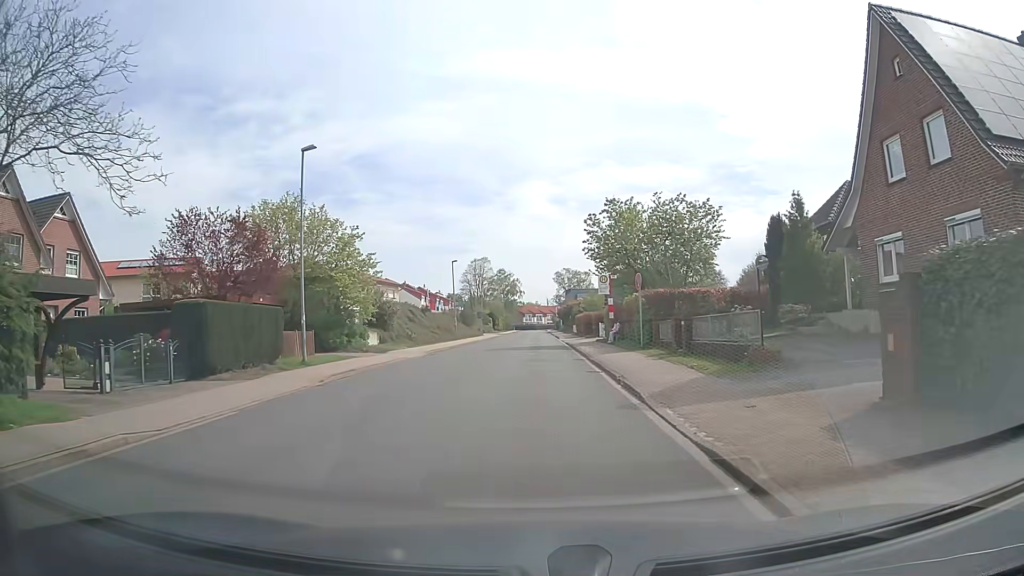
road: unclassified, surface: asphalt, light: Day
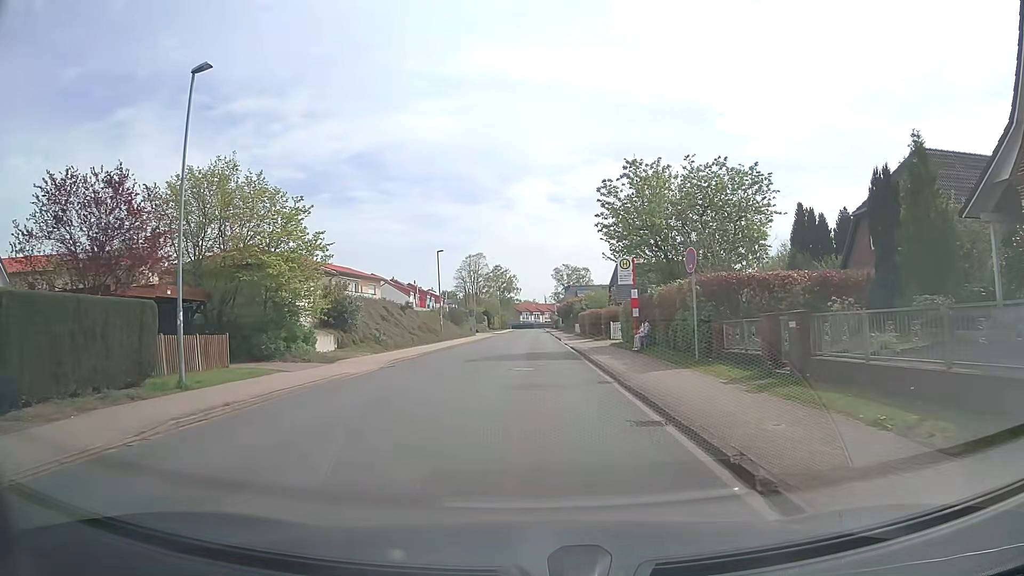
(0.0, +8.7) m; 0°
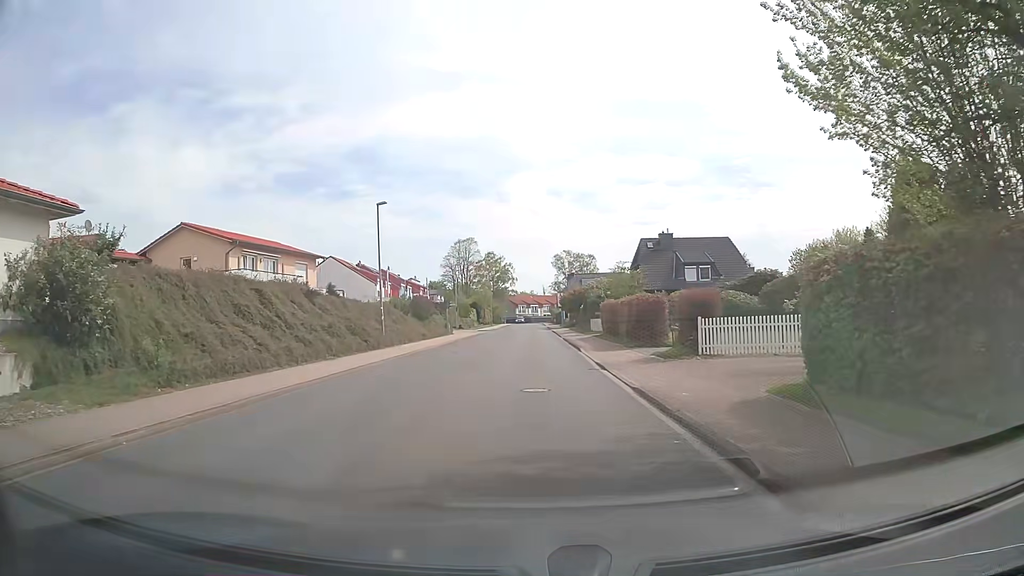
(+0.1, +22.2) m; +1°
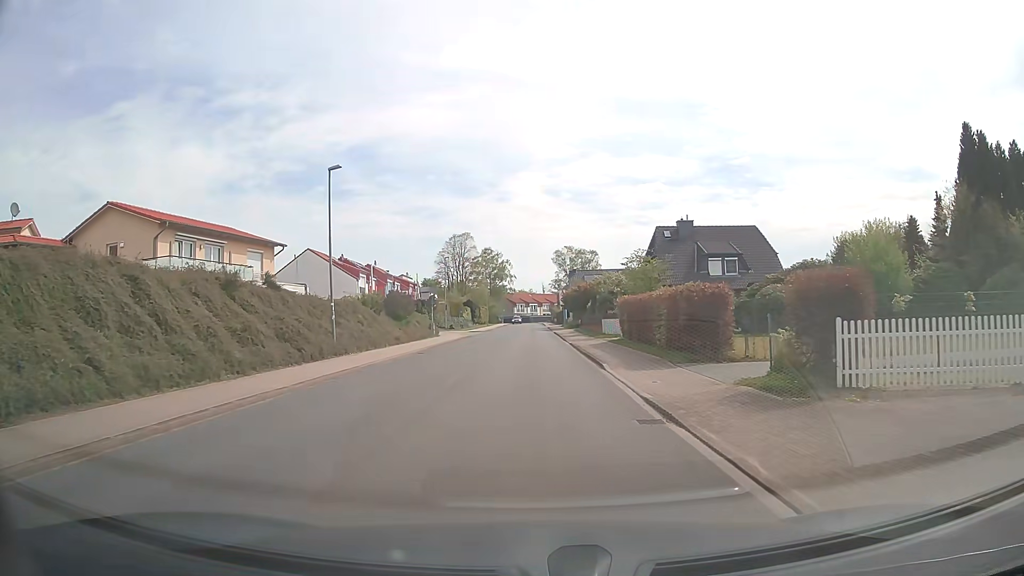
(0.0, +9.0) m; -1°
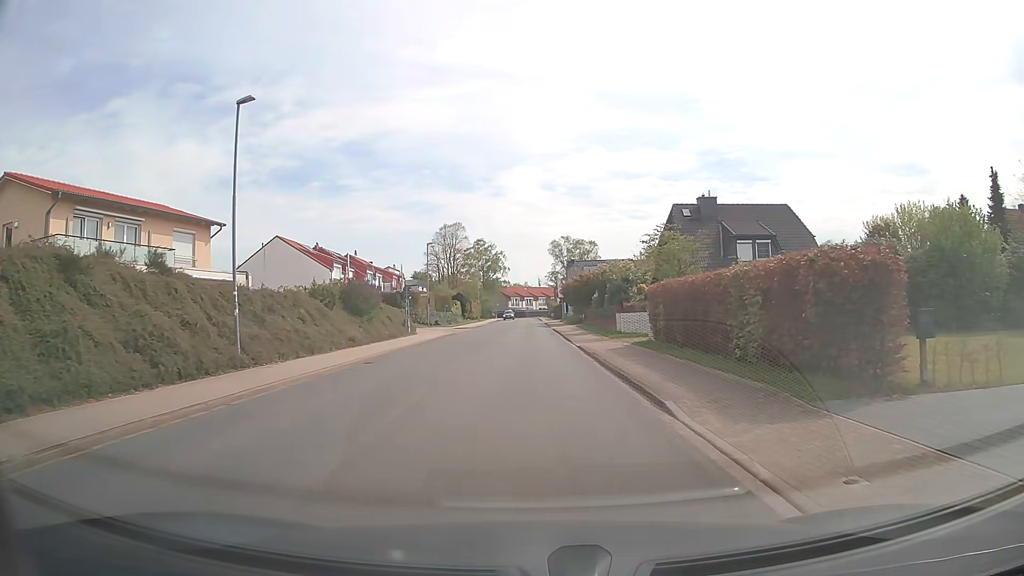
(+0.1, +9.0) m; +1°
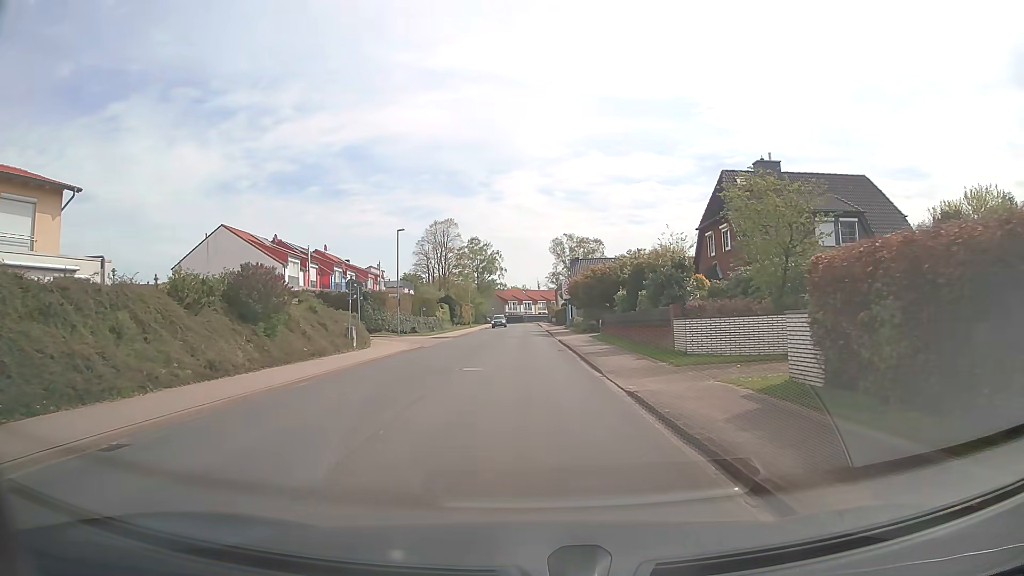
(0.0, +13.6) m; 0°
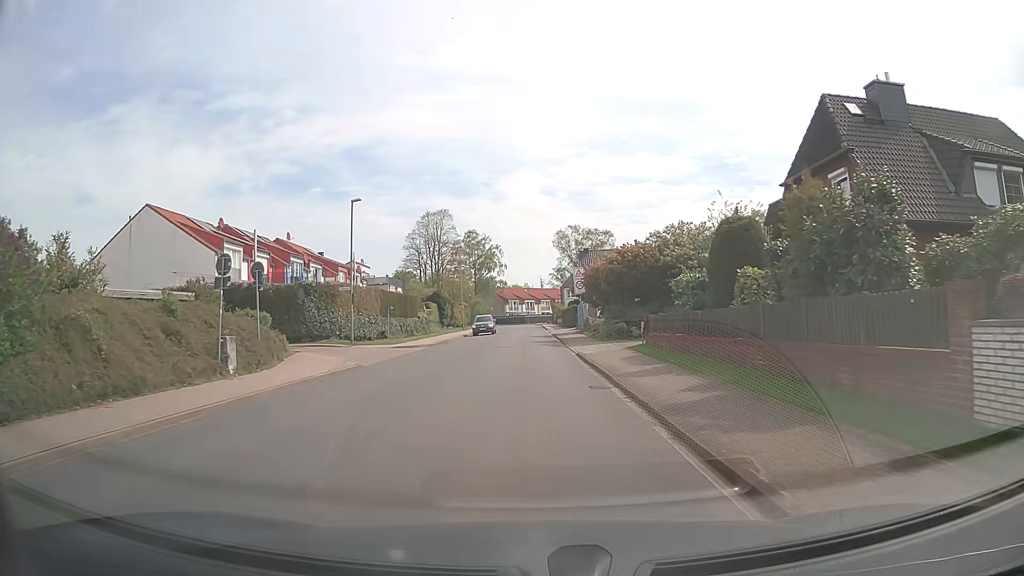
(-0.1, +13.5) m; 0°
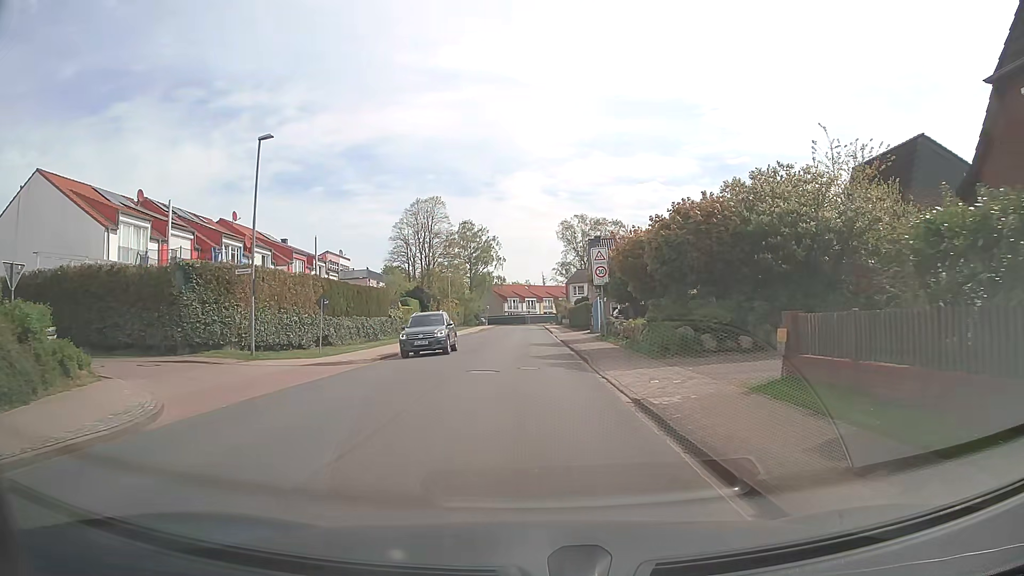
(-0.1, +13.5) m; -1°
(0, +10) (0, +20) (0, +30) (0, +40) (+1, +50) (+1, +60) (+1, +70) (+1, +80) (+1, +90) (+1, +100) m
